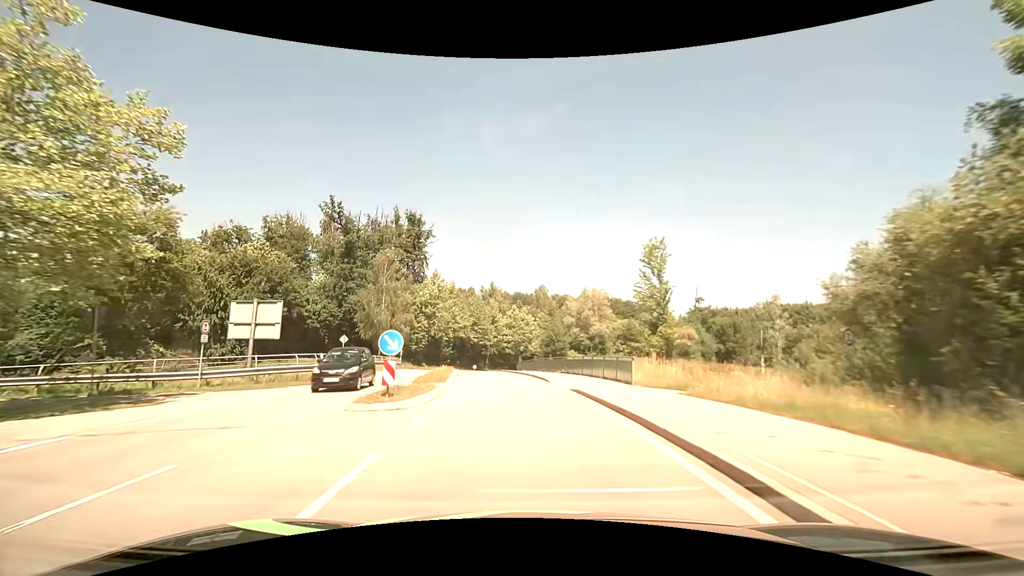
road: secondary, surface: asphalt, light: Day
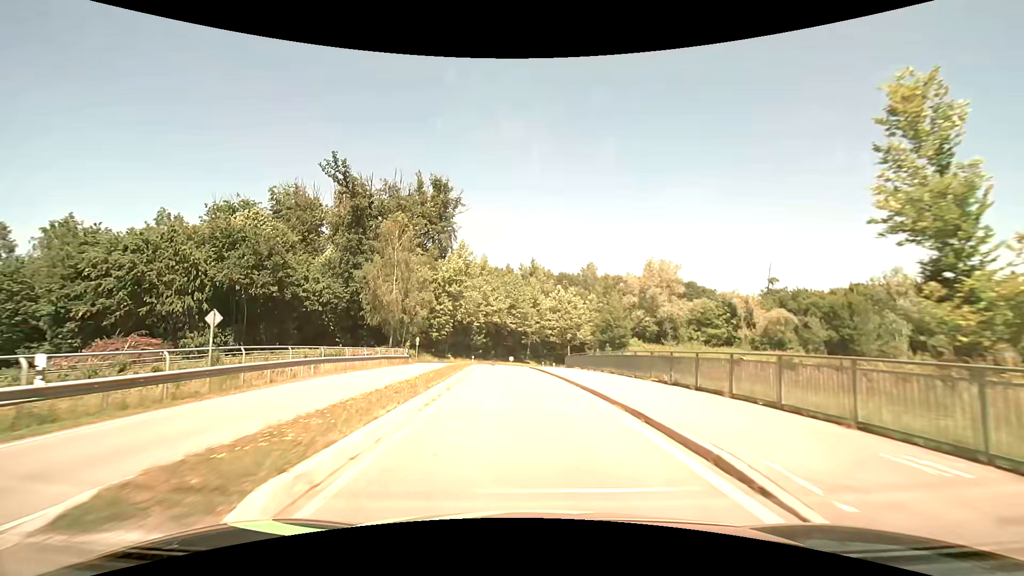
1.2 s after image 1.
(-0.8, +17.2) m; -5°
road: primary_link
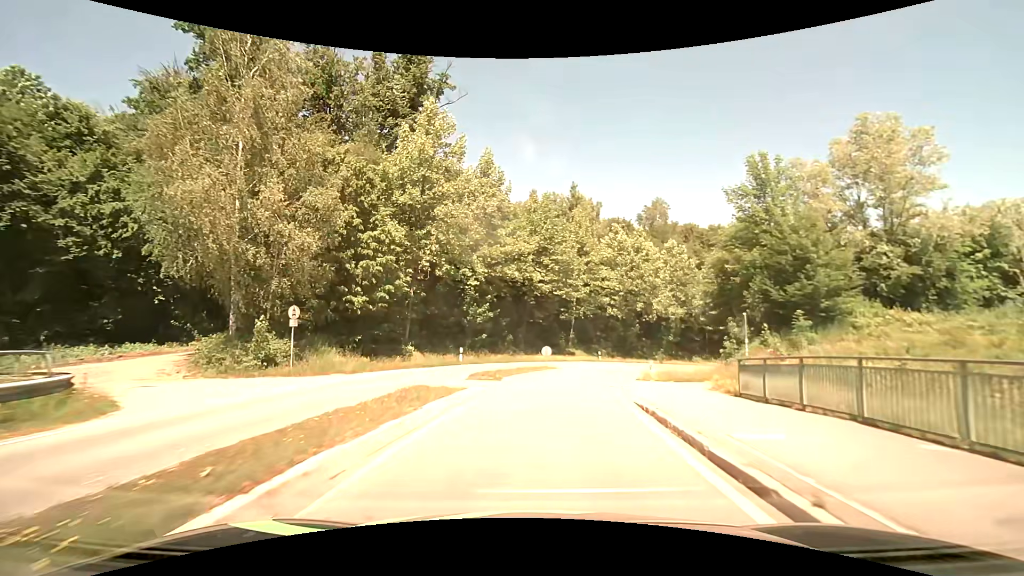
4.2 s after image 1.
(-1.9, +38.3) m; -3°
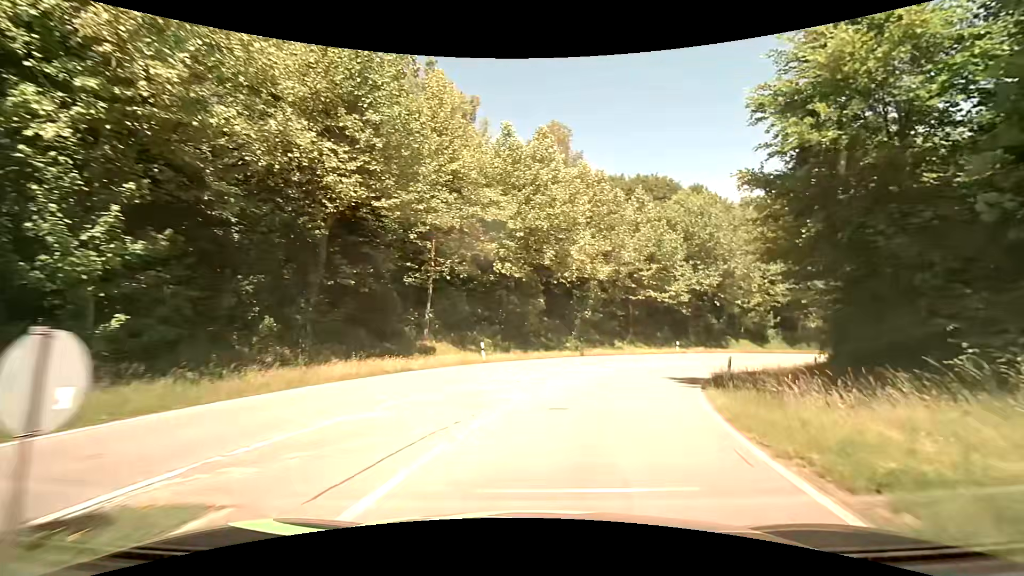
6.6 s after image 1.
(+2.5, +26.0) m; +14°
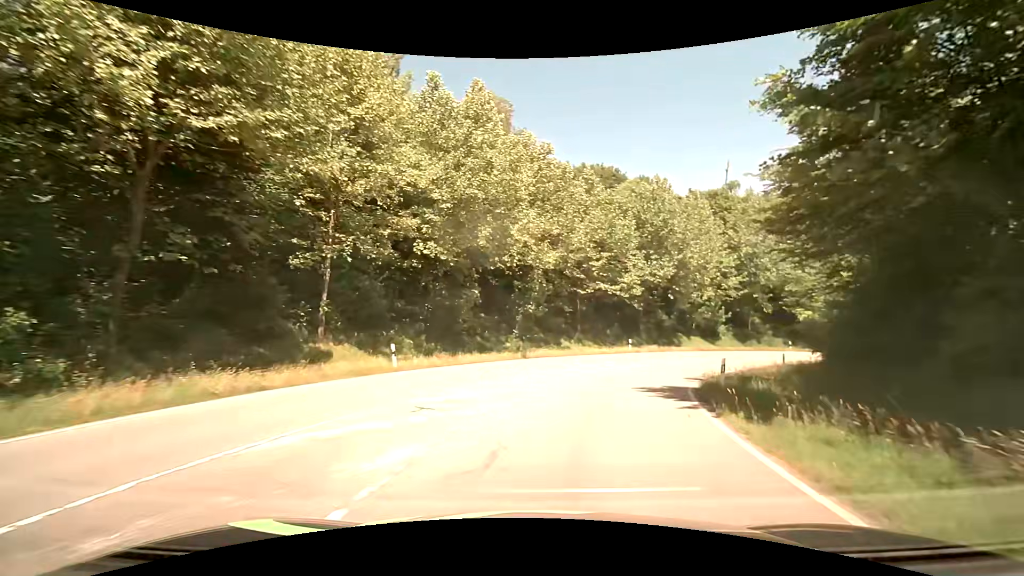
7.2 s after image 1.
(+0.4, +6.2) m; +7°
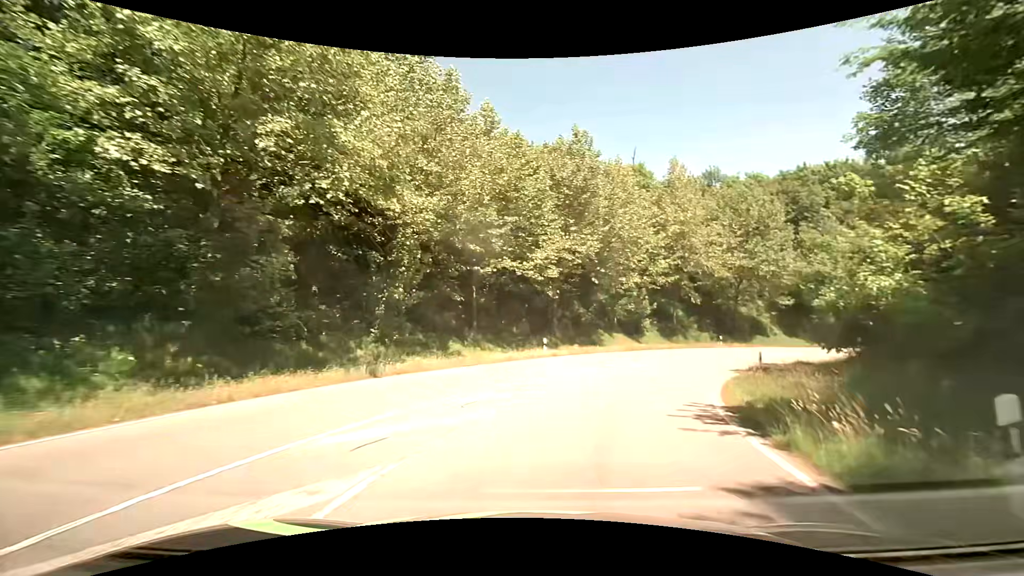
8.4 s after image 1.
(+1.1, +12.2) m; +11°
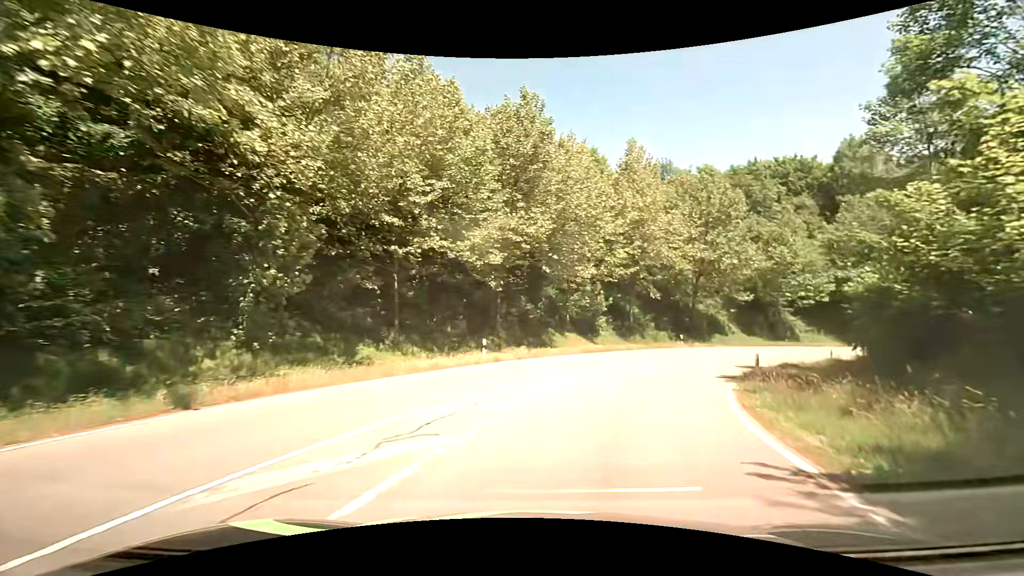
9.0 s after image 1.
(+0.3, +6.1) m; +6°
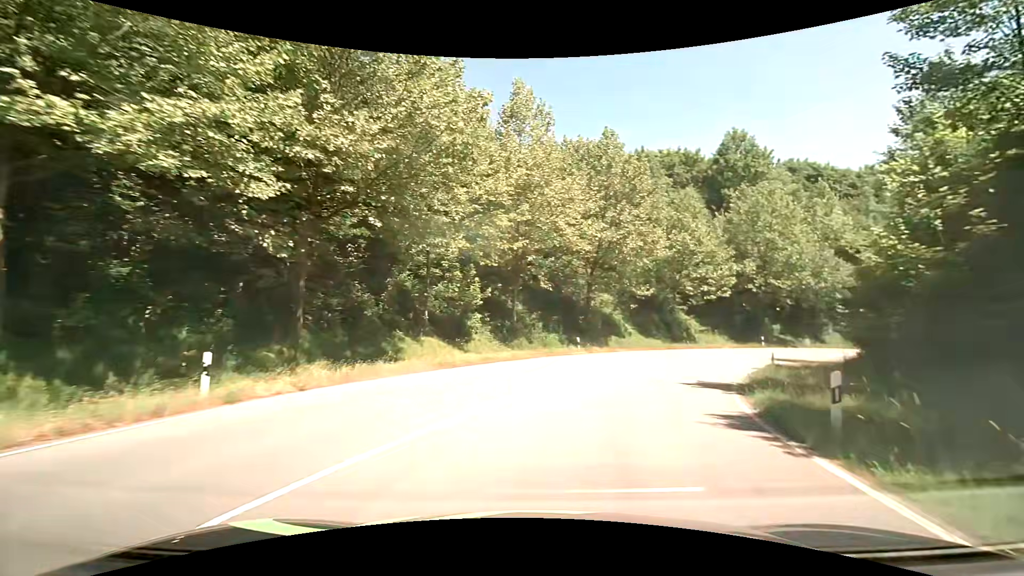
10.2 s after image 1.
(+1.4, +12.0) m; +14°
(+1, +10) (+4, +19) (+9, +28) (+15, +36) (+23, +42) (+32, +47) (+41, +50) (+51, +52) (+61, +51) (+71, +49) m
